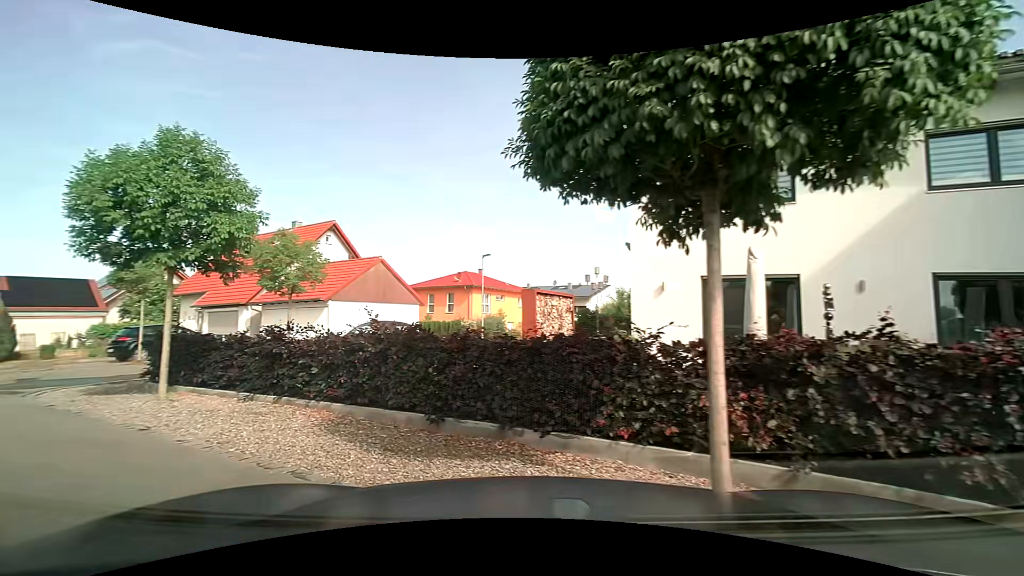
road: residential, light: Day
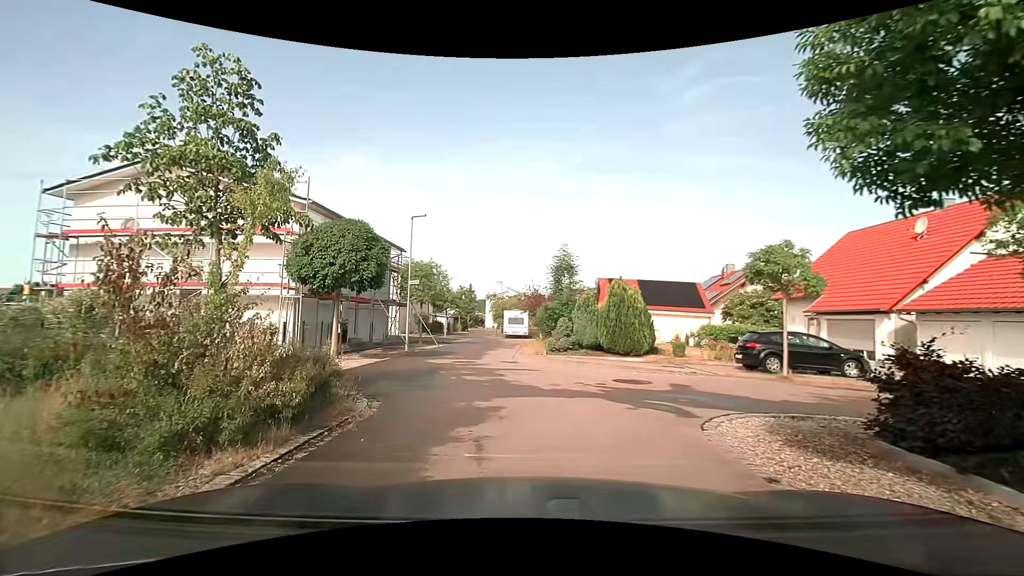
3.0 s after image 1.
(-3.7, +5.0) m; -62°
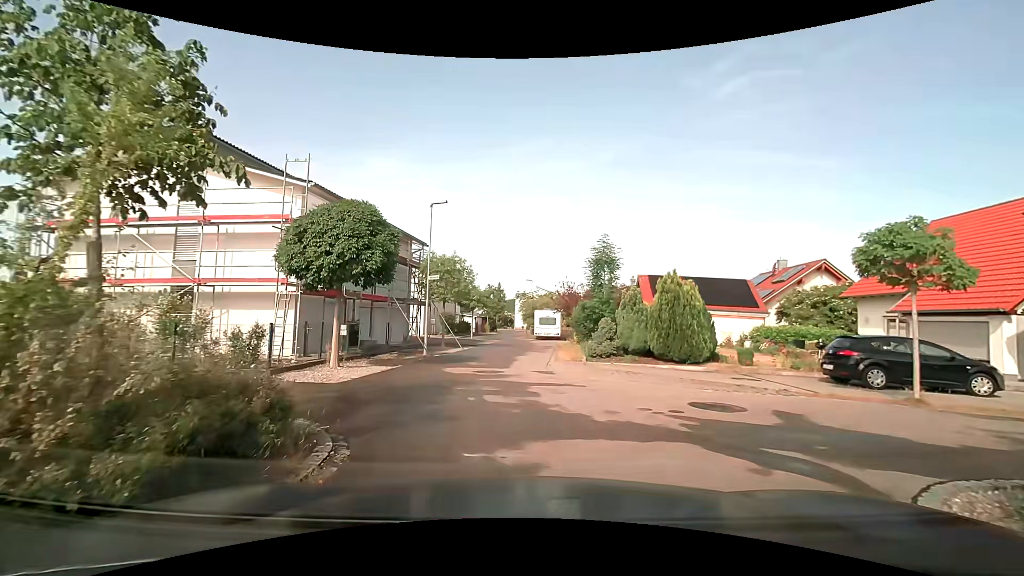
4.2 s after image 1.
(-0.1, +2.9) m; -4°
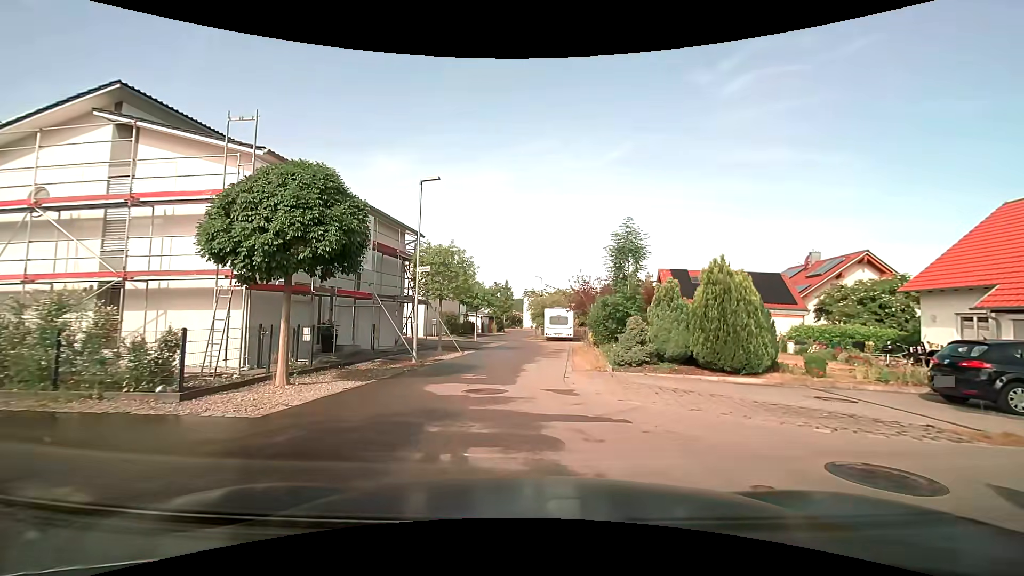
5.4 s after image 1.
(-0.1, +3.5) m; -2°
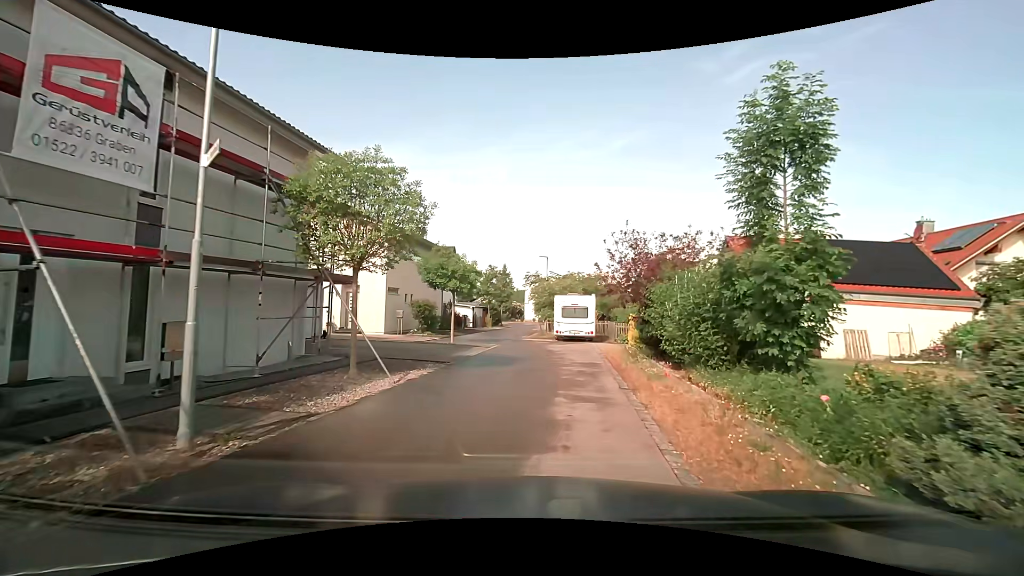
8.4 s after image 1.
(+0.1, +11.3) m; +1°
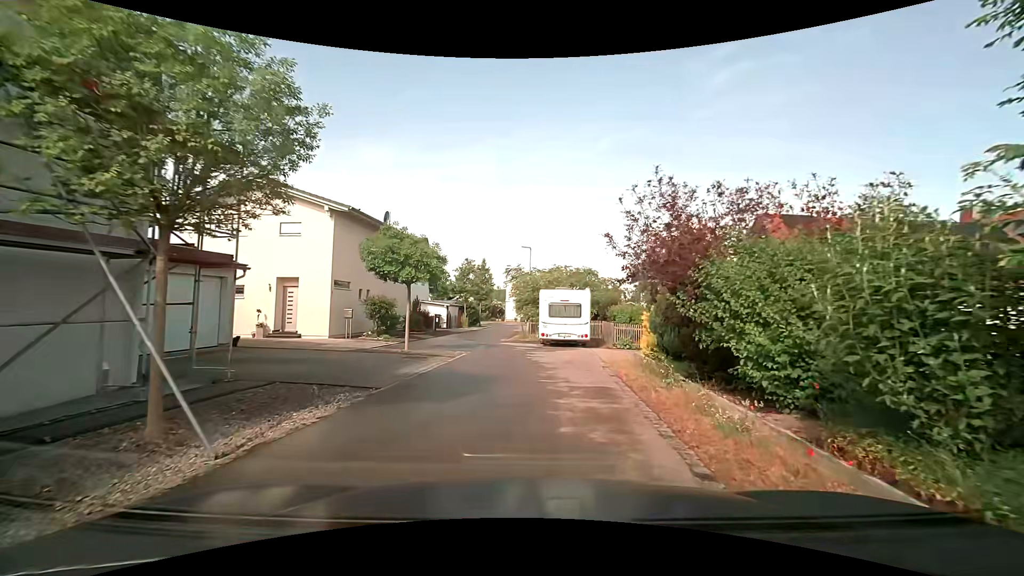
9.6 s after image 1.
(0.0, +5.1) m; +1°
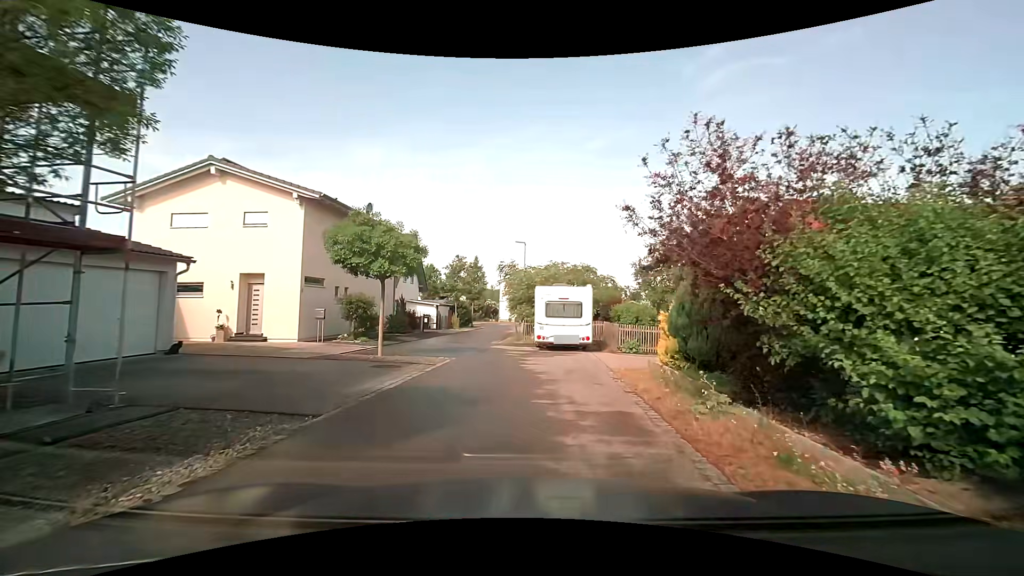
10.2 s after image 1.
(0.0, +2.4) m; +1°
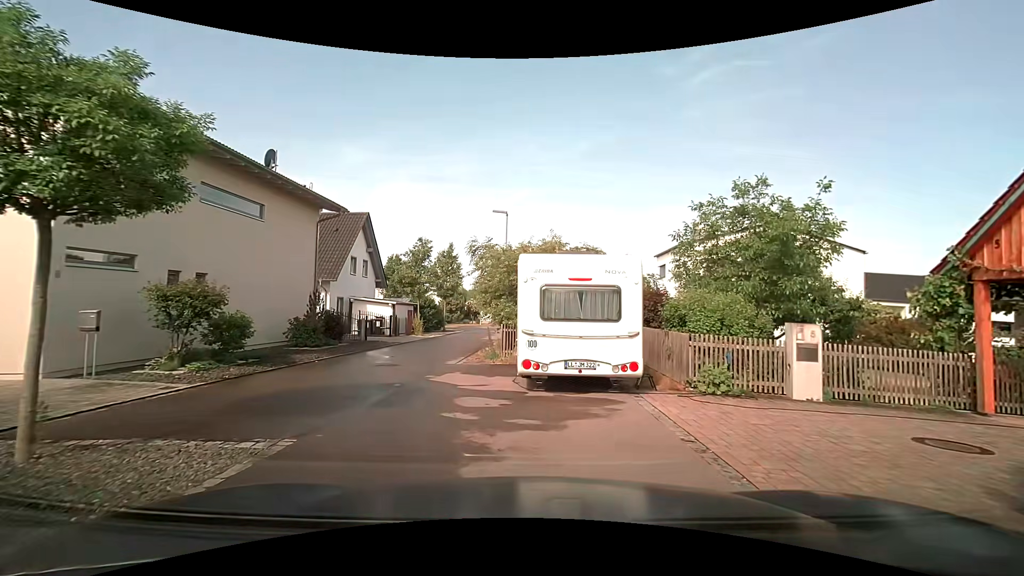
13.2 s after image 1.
(+0.1, +9.8) m; +3°
